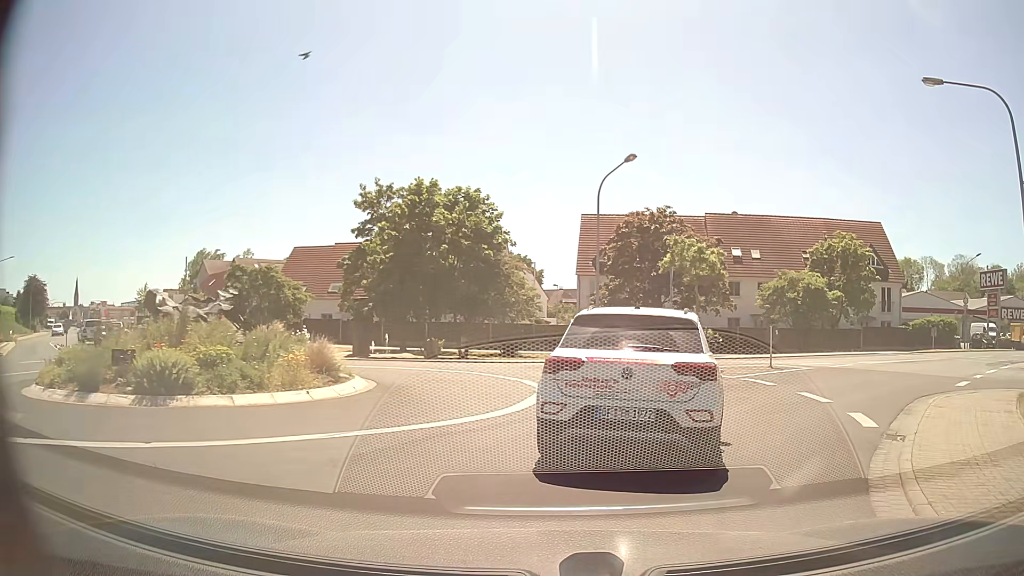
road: tertiary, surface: asphalt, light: Day
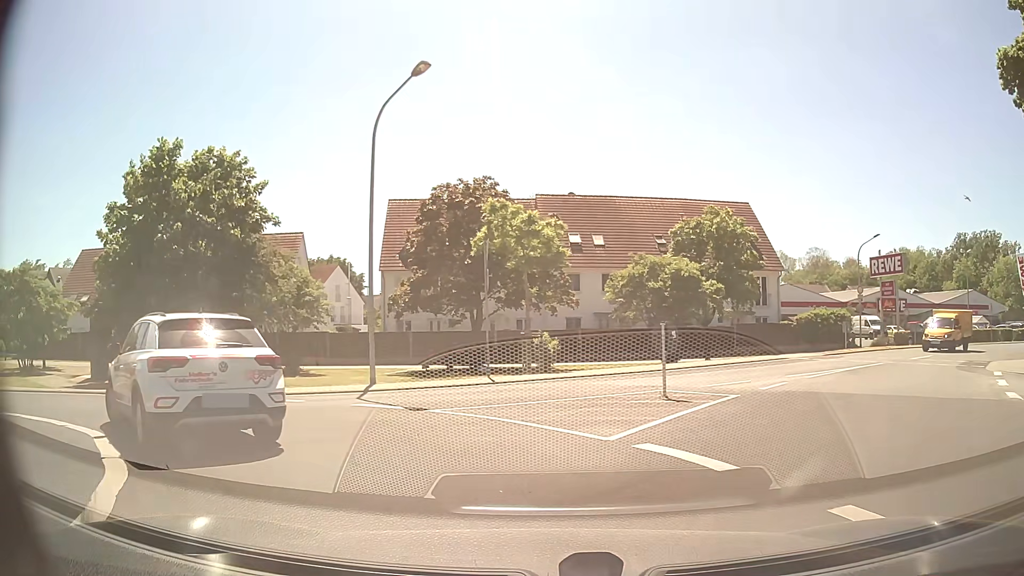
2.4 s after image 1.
(+1.6, +9.5) m; +14°
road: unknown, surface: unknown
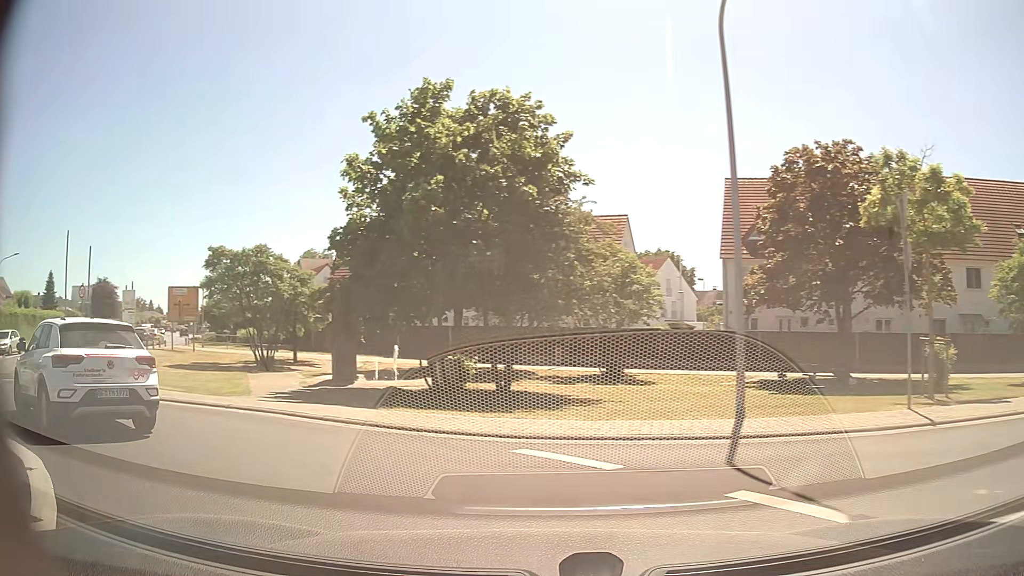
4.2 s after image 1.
(-1.4, +6.6) m; -27°
(-5, +8) (-14, +13) (-20, +20) (-27, +28) (-32, +37) (-37, +45) (-41, +55) (-44, +64) (-48, +73) (-51, +83) m
